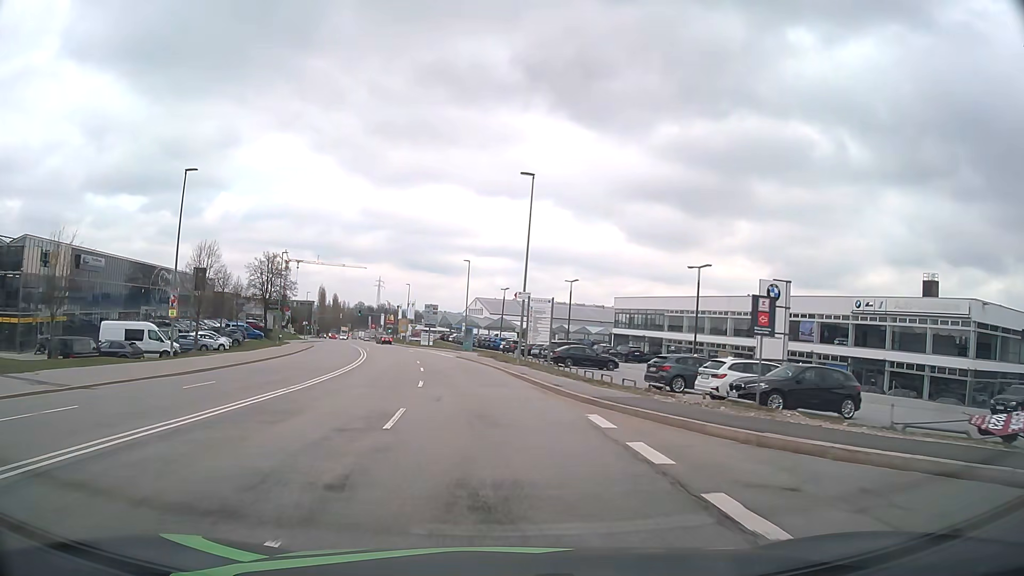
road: secondary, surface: asphalt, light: Day
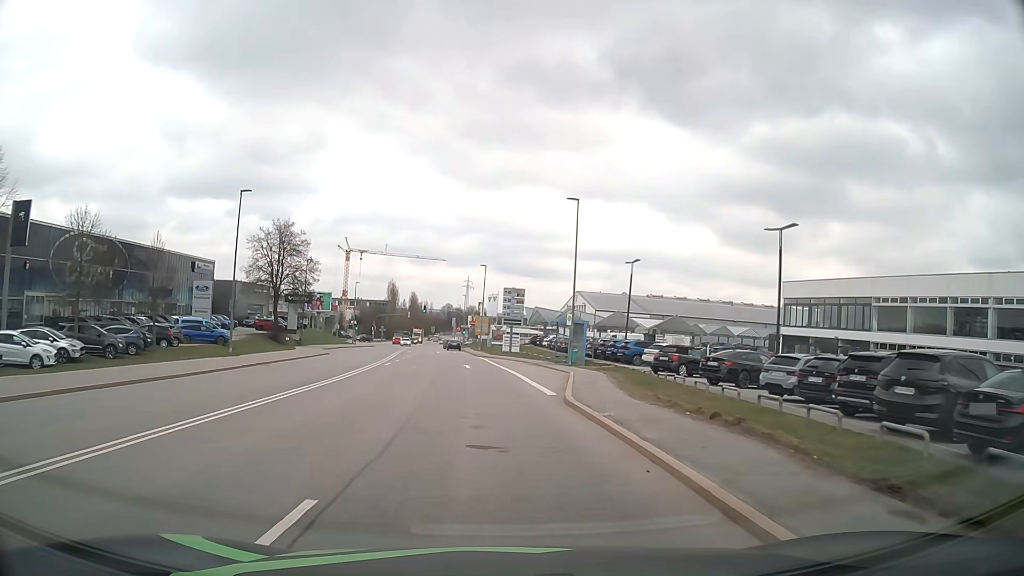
(-2.6, +34.8) m; -8°
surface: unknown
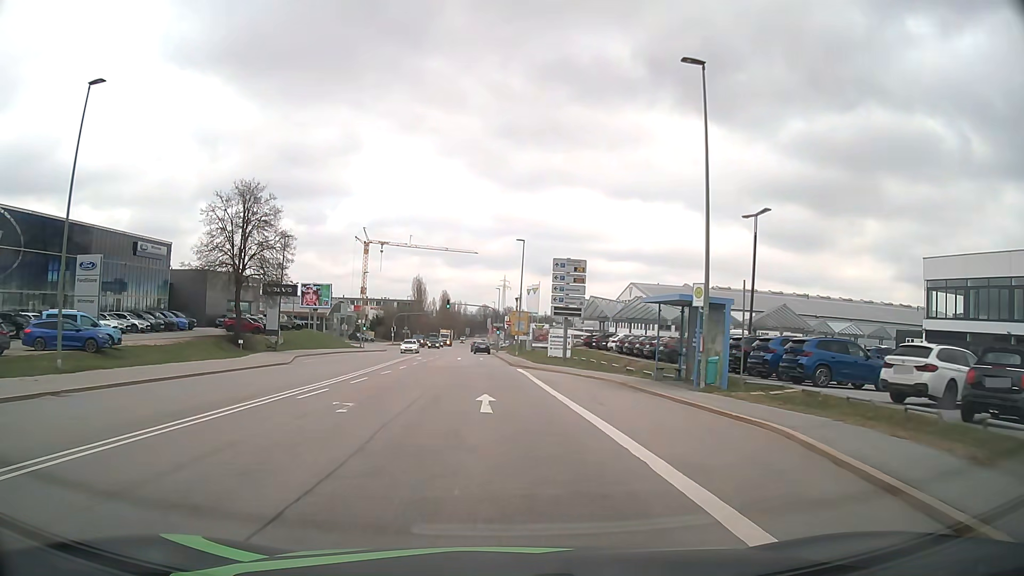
(-0.6, +21.4) m; -3°
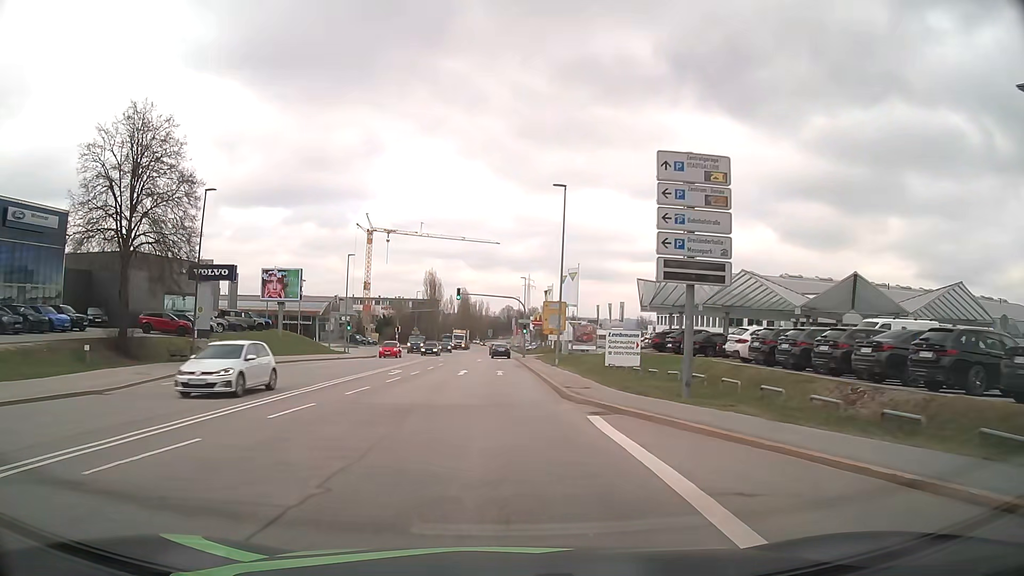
(-0.4, +21.8) m; -2°
(0, +10) (0, +20) (-1, +30) (-1, +40) (-1, +50) (-1, +60) (-1, +70) (-1, +80) (-2, +90) (-2, +100) m
